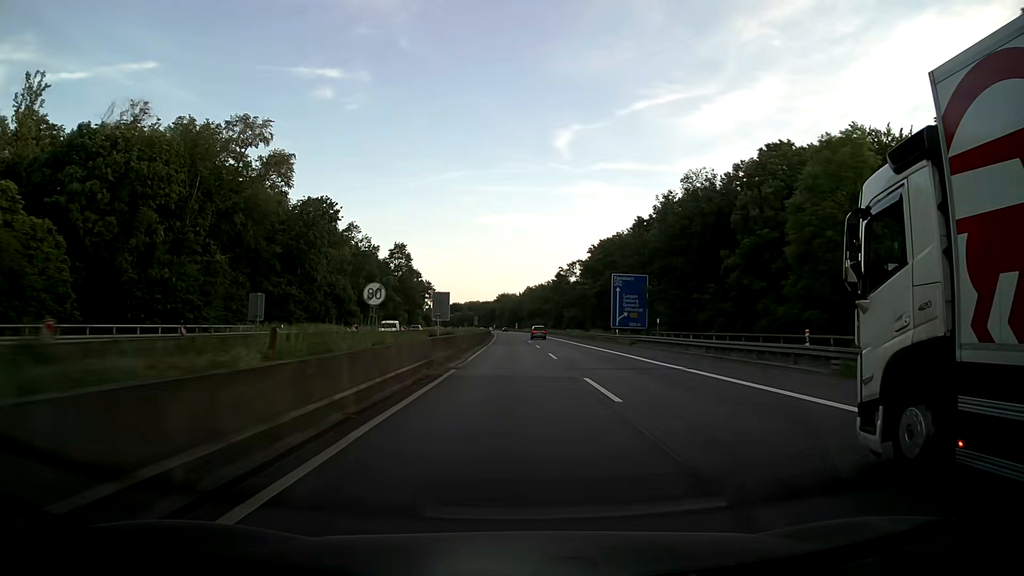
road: motorway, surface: asphalt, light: Day
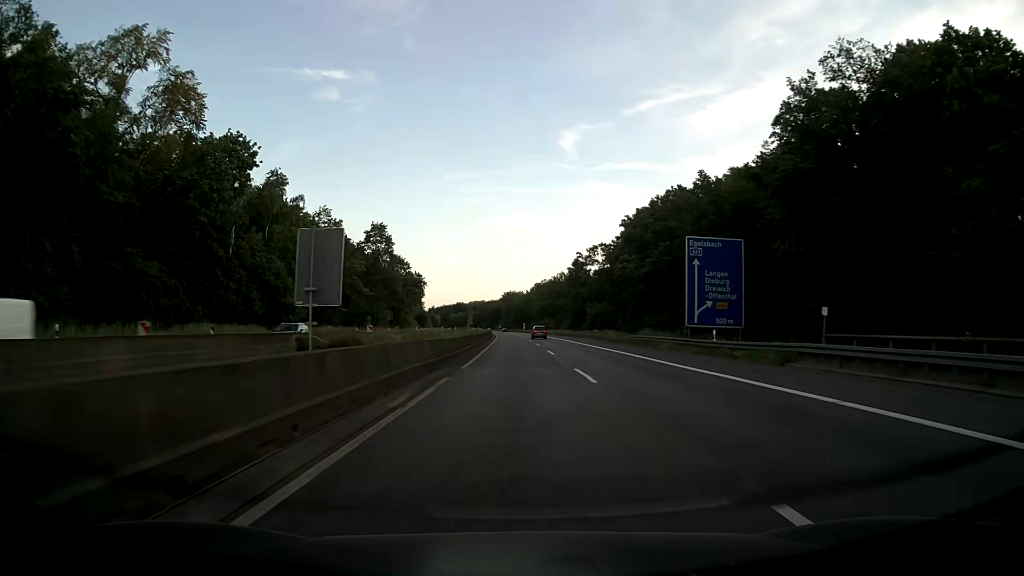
(-0.2, +31.7) m; -1°
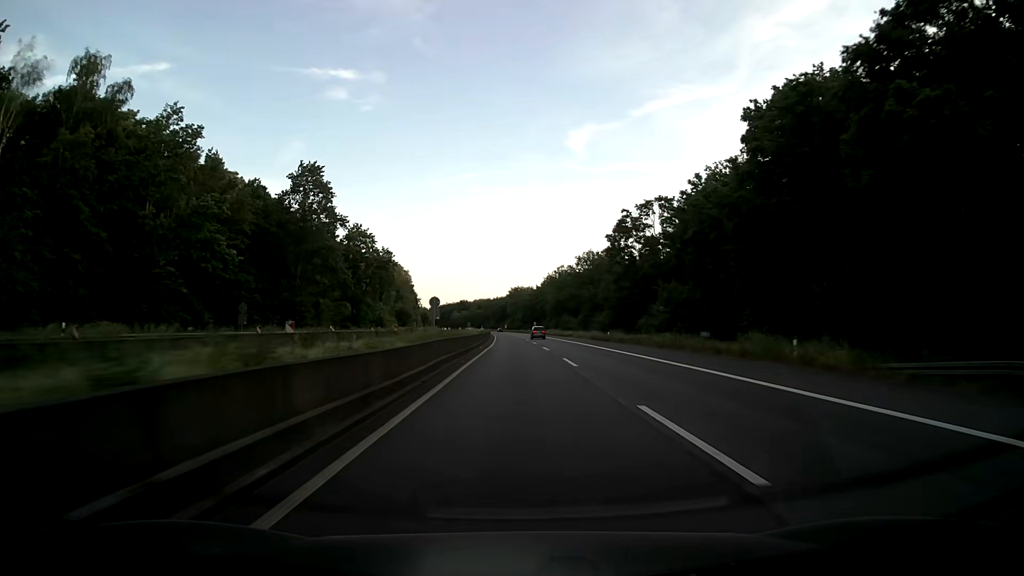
(-0.2, +47.4) m; -1°
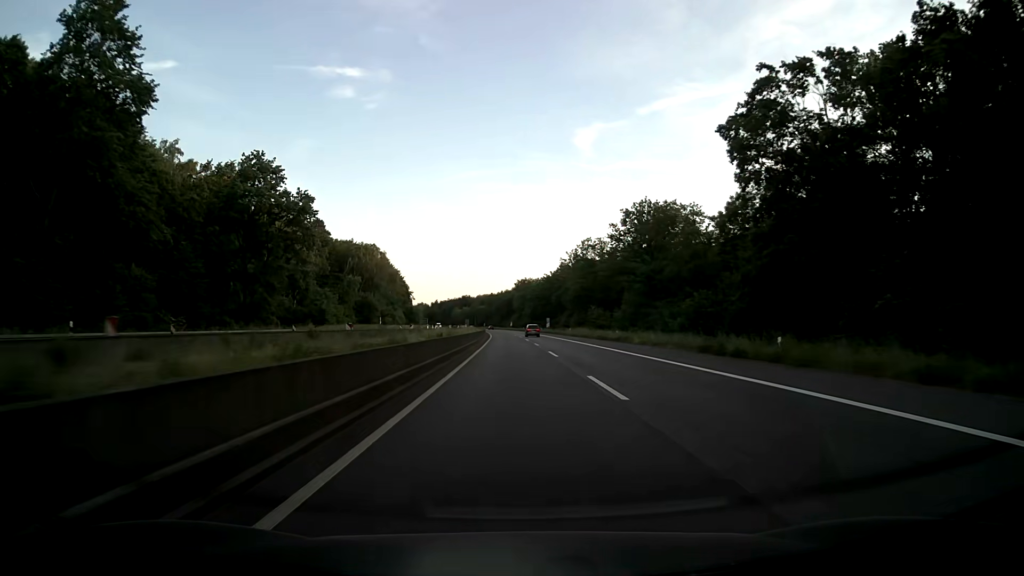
(-0.1, +47.4) m; -1°
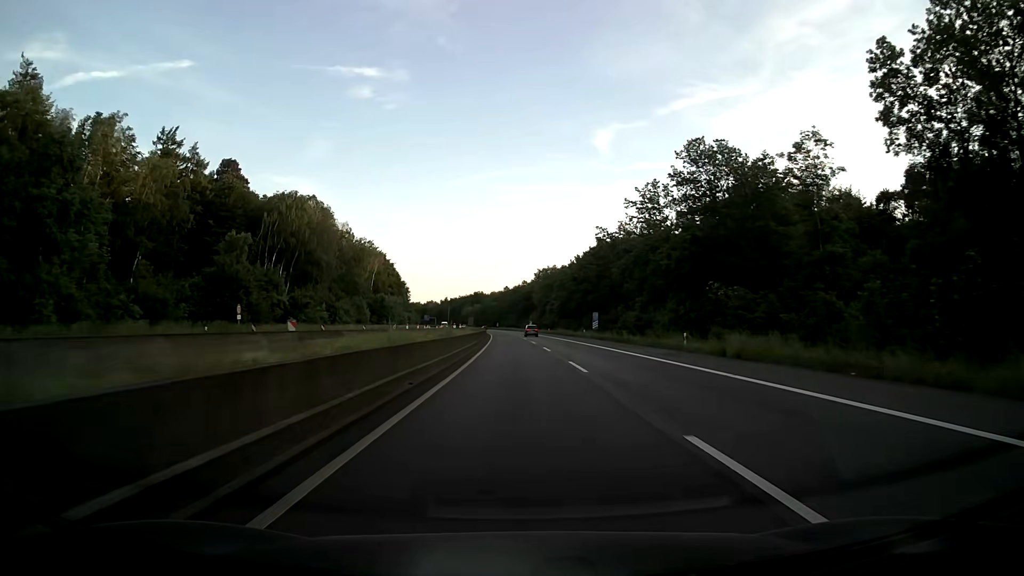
(-0.7, +63.4) m; -1°
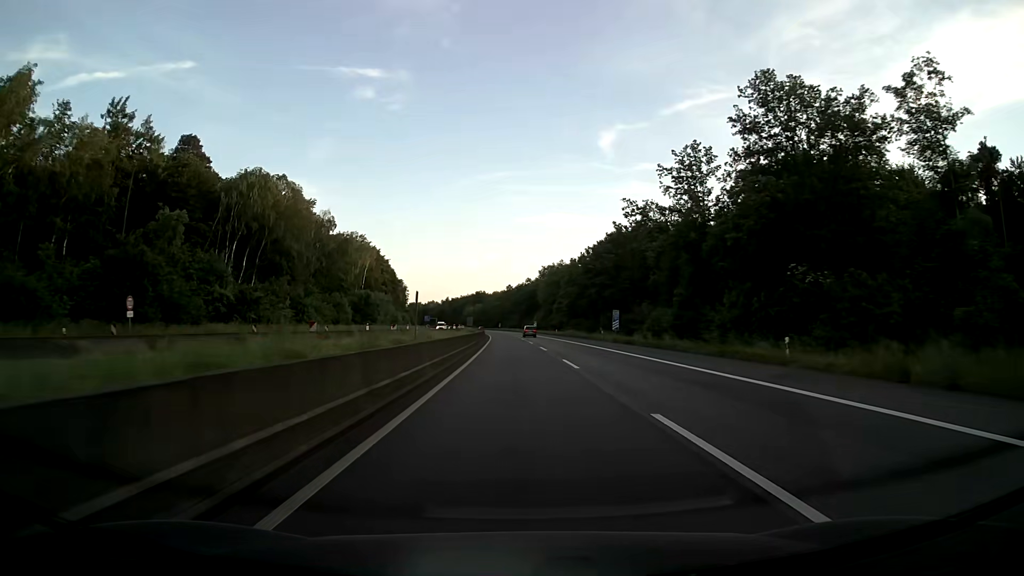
(-0.1, +15.9) m; 0°
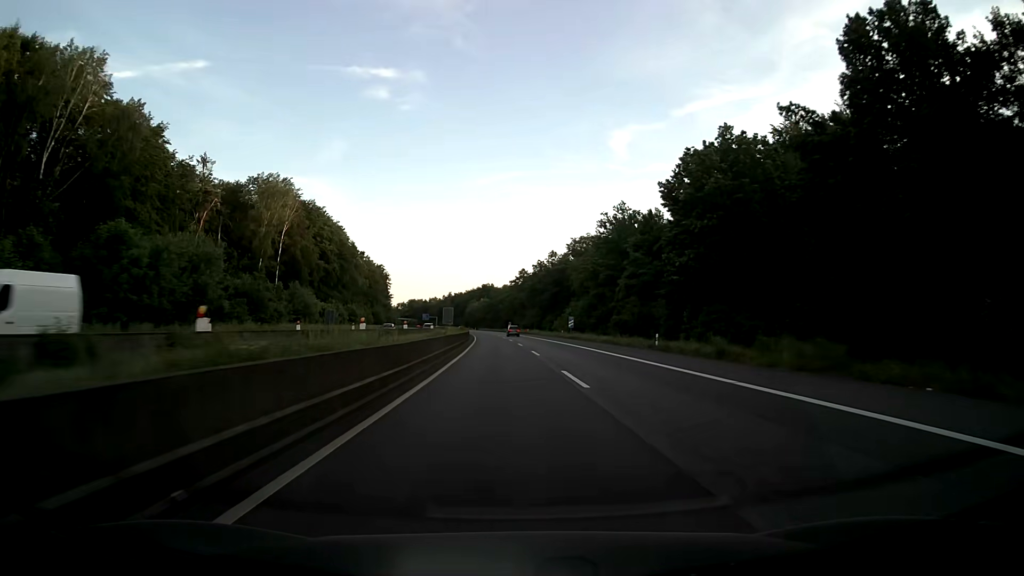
(-1.1, +79.2) m; -1°
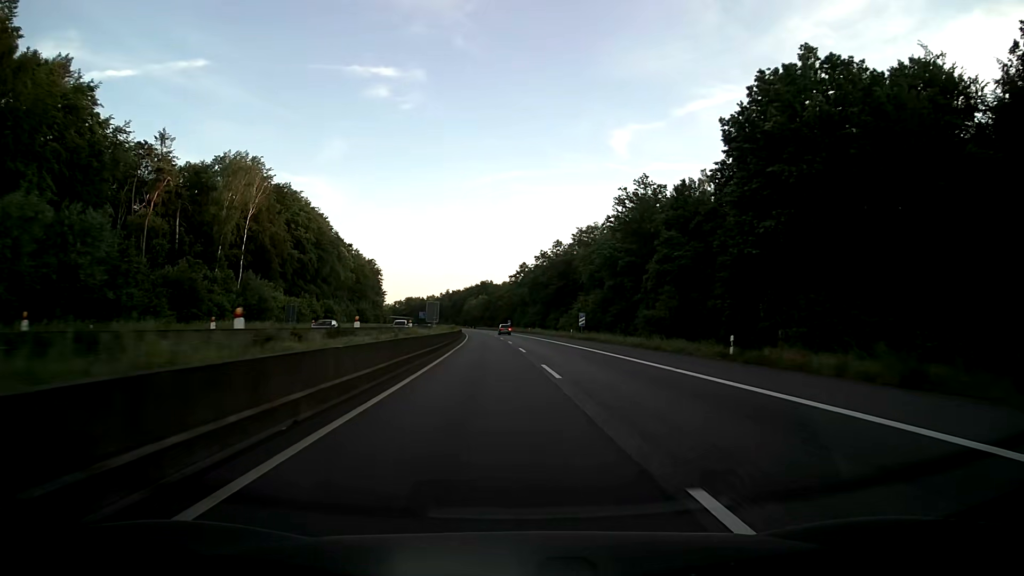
(0.0, +15.8) m; 0°
(0, +10) (0, +20) (0, +30) (0, +40) (0, +50) (0, +60) (-1, +70) (-1, +80) (-2, +90) (-2, +100) m
